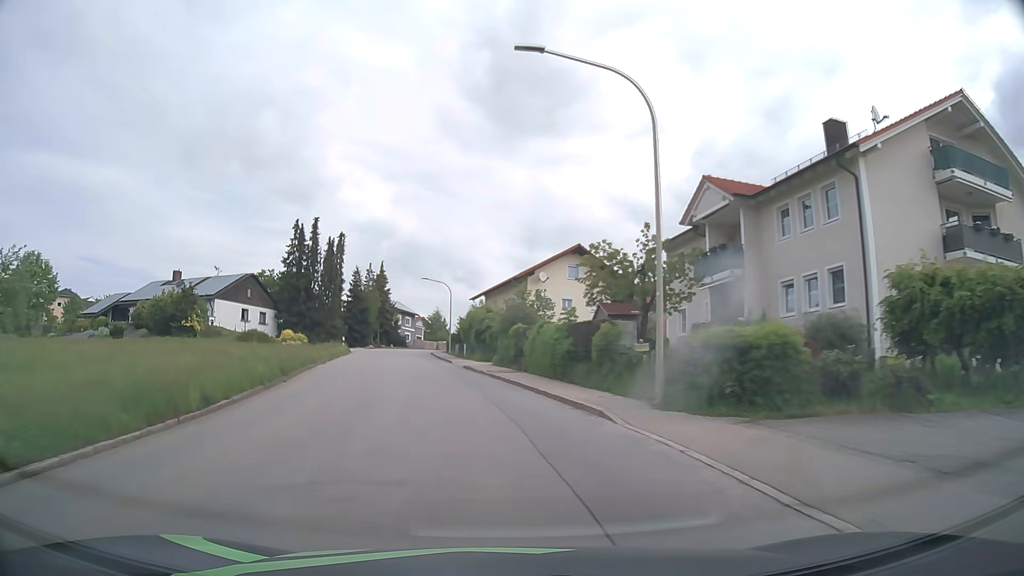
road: tertiary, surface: asphalt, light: Day
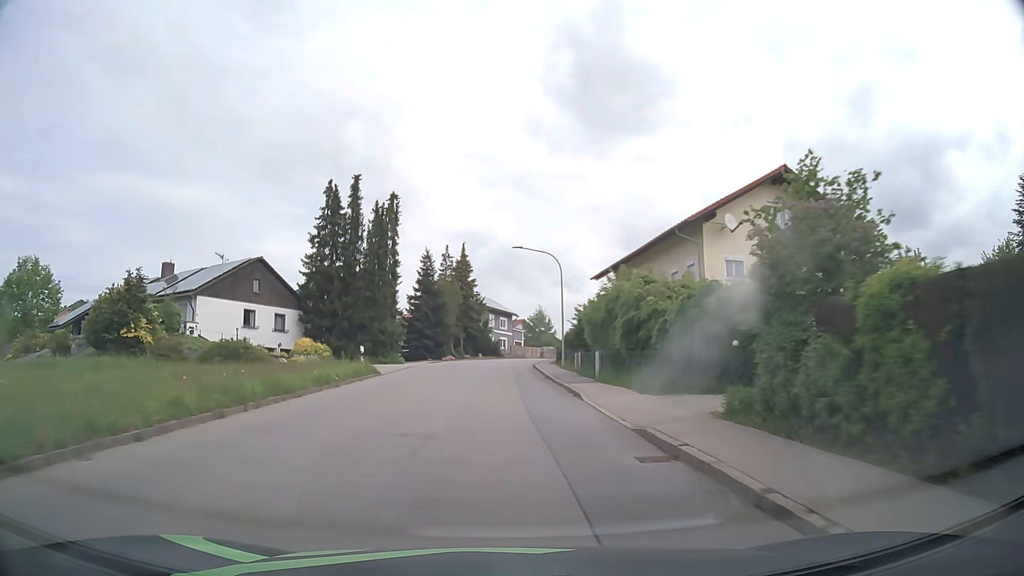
(-2.7, +24.6) m; -9°
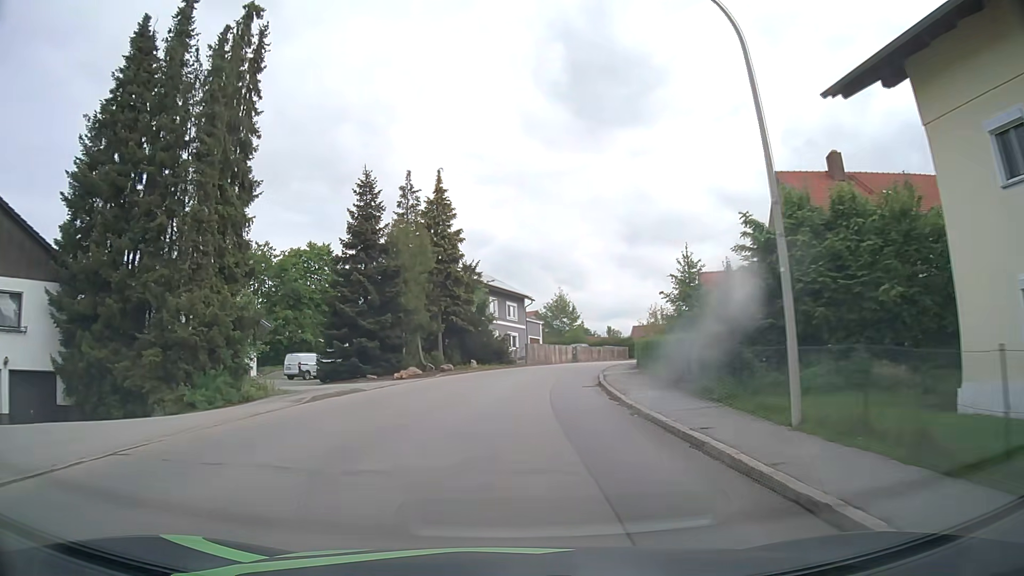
(-0.5, +31.2) m; -1°
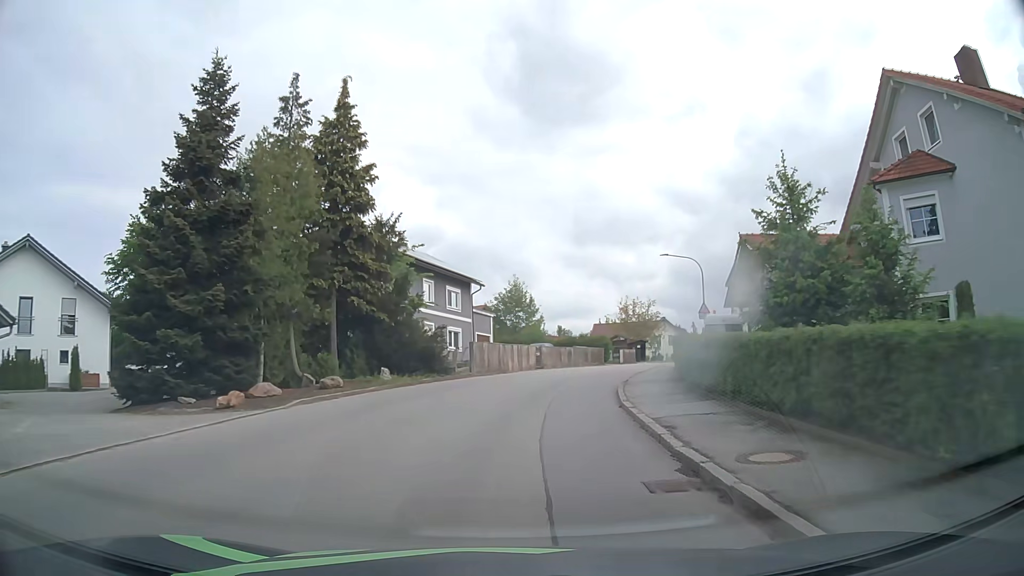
(+0.4, +15.0) m; +4°
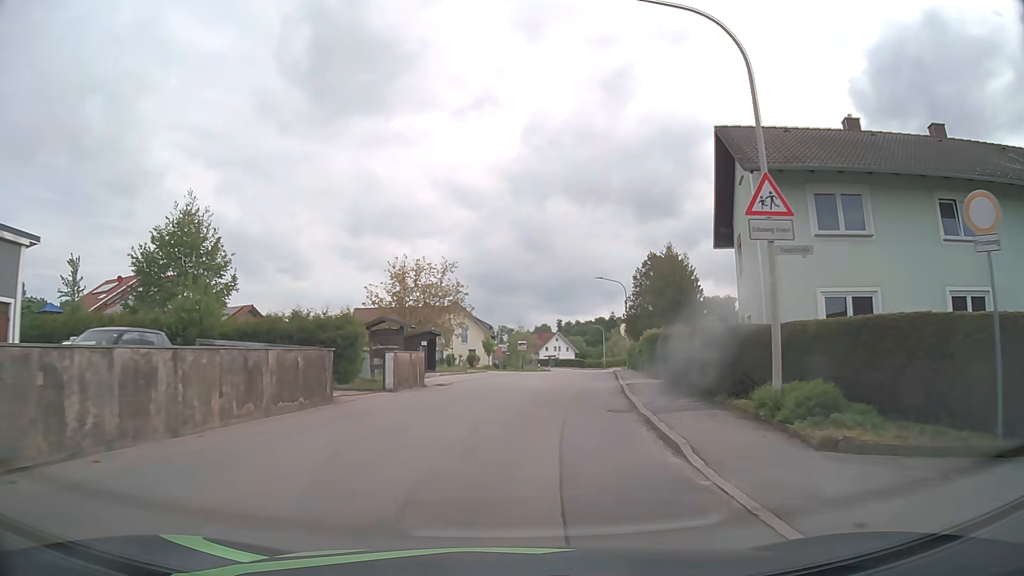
(+5.7, +35.3) m; +19°
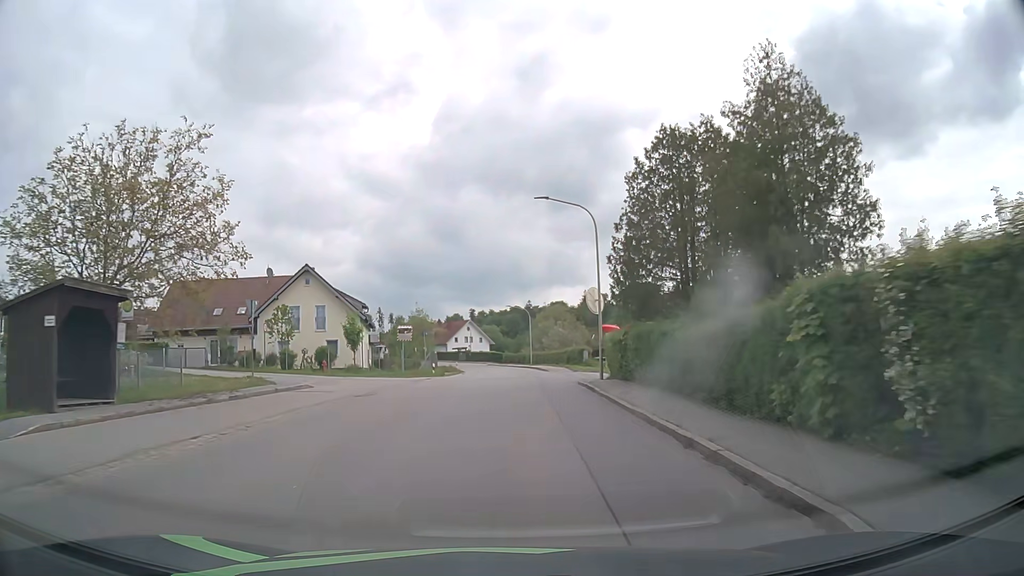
(+2.6, +28.8) m; +8°
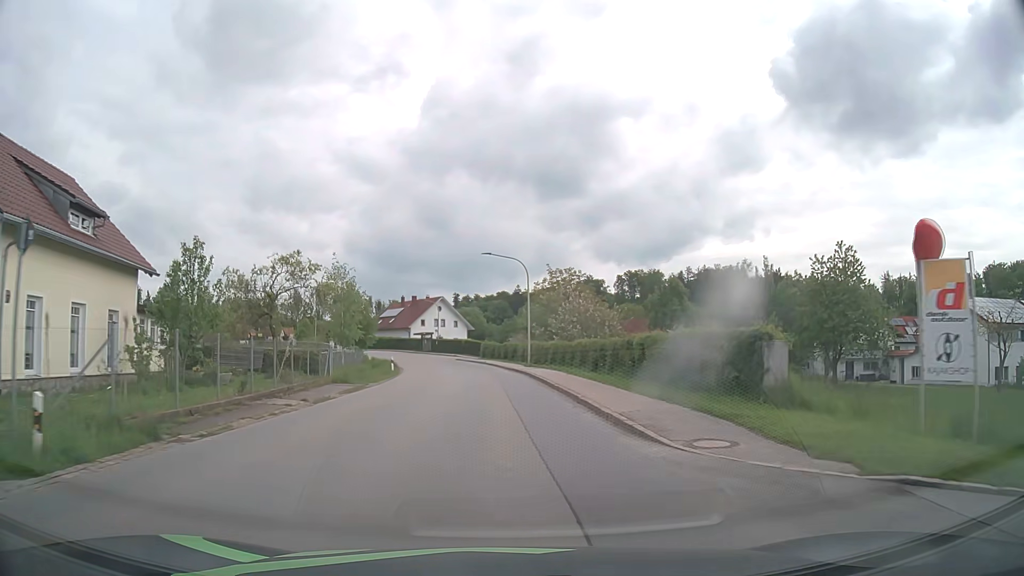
(+0.4, +38.1) m; +1°
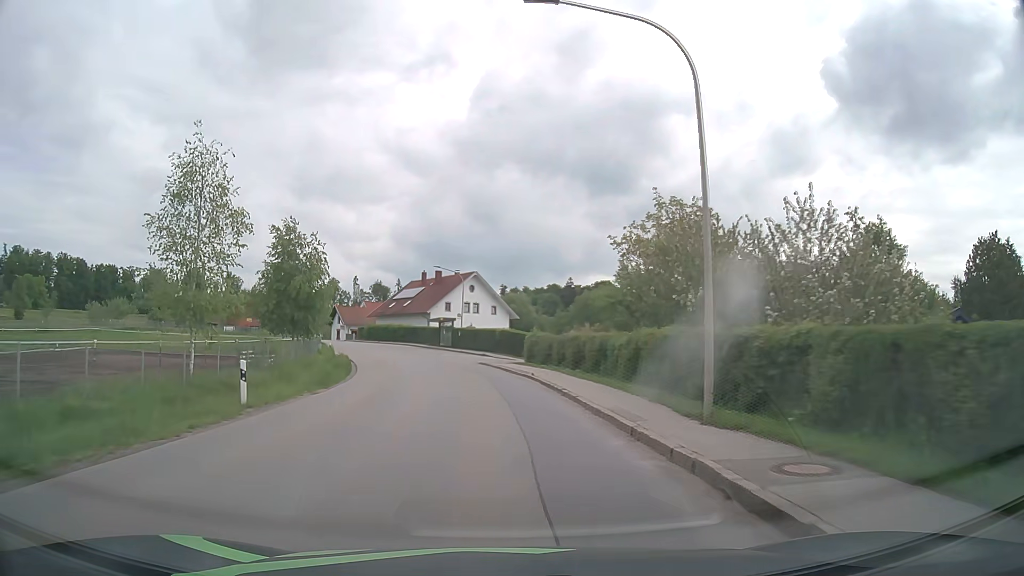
(-0.9, +32.2) m; -4°
(0, +10) (-1, +20) (-2, +30) (-4, +40) (-6, +49) (-9, +59) (-13, +68) (-17, +77) (-22, +86) (-27, +95) m
